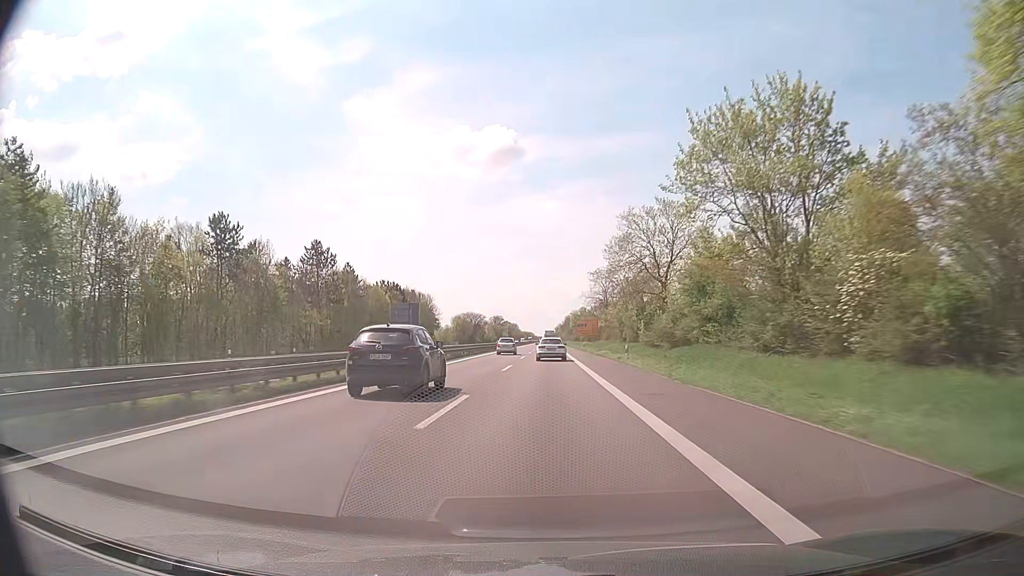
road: trunk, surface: asphalt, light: Day
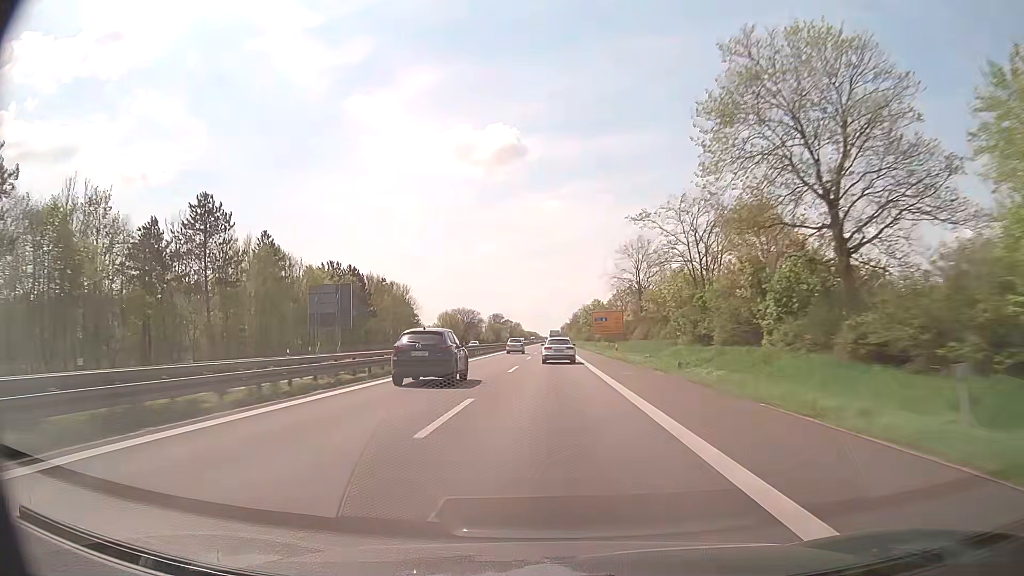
(0.0, +39.1) m; 0°
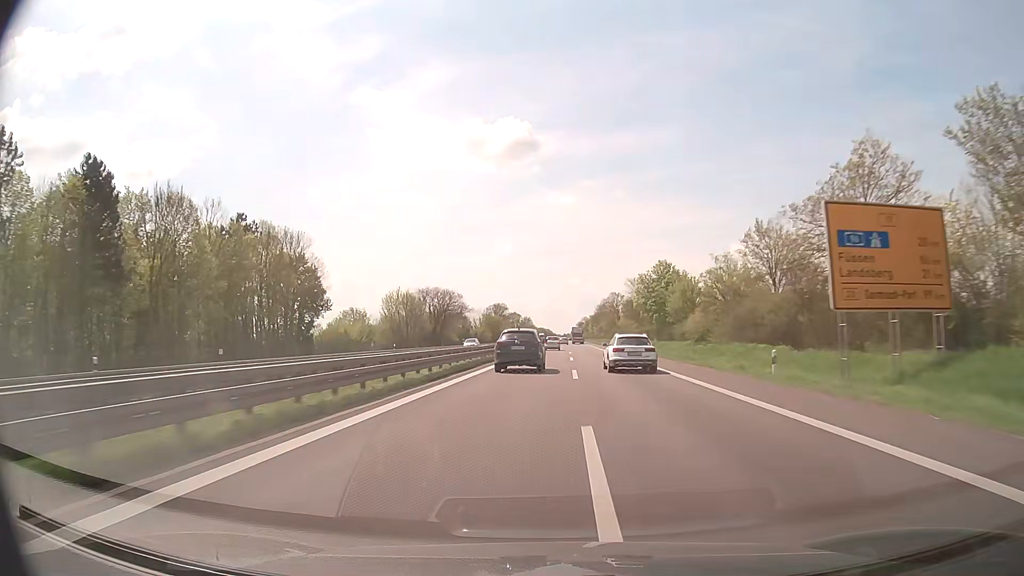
(-1.5, +79.5) m; -1°
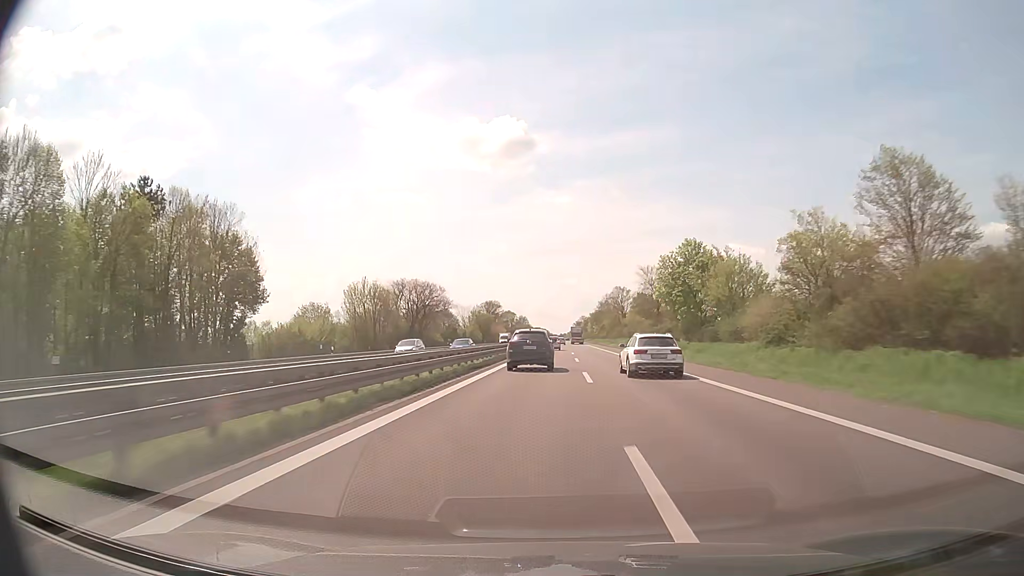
(0.0, +19.9) m; 0°
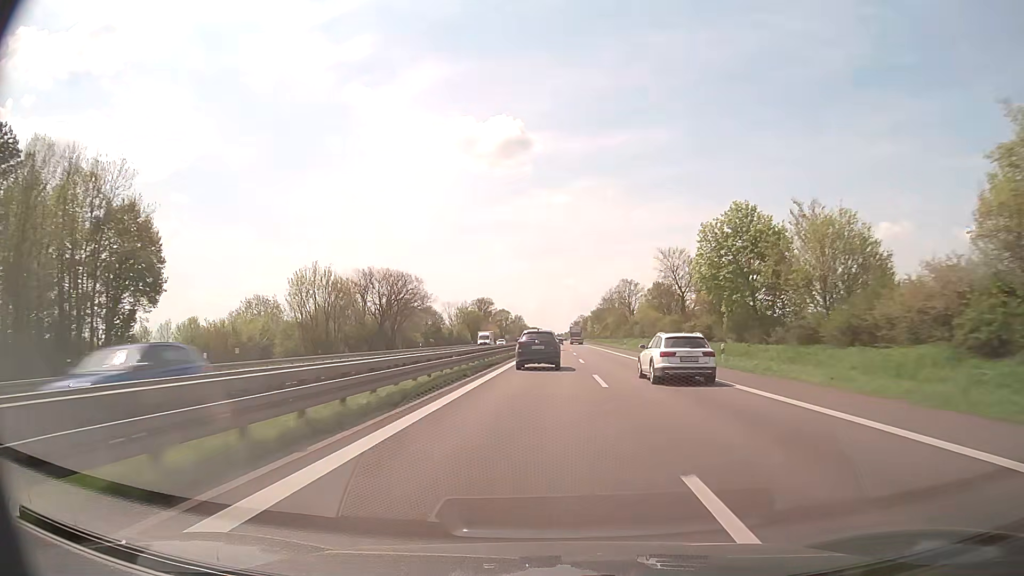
(+0.1, +19.9) m; 0°
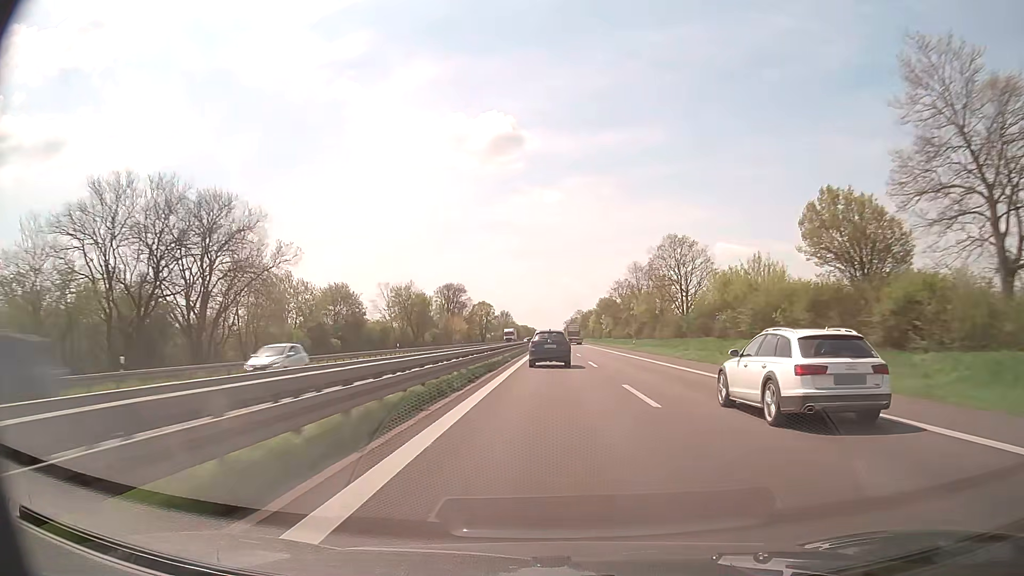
(+0.3, +59.6) m; +1°
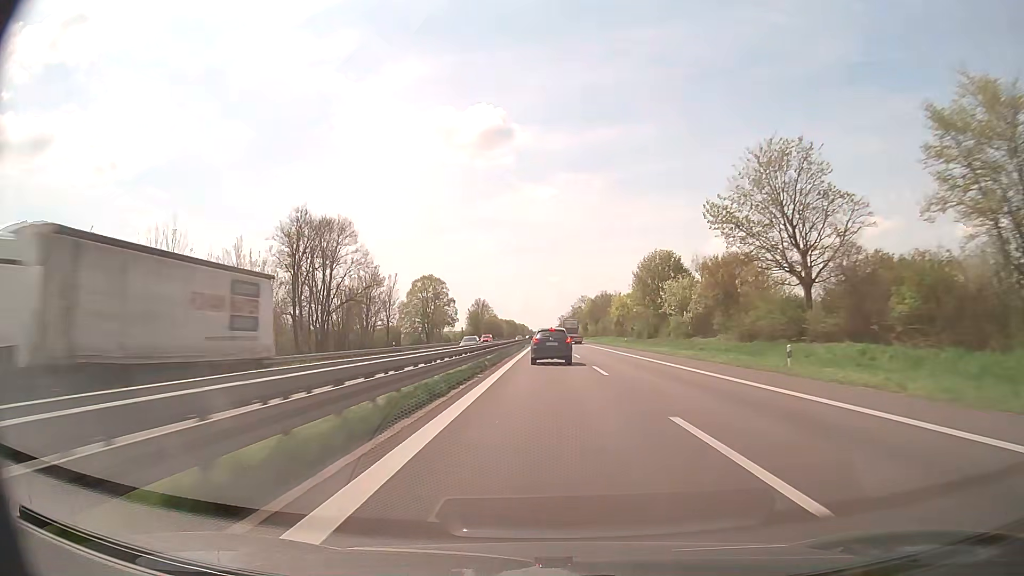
(+0.7, +98.1) m; +1°
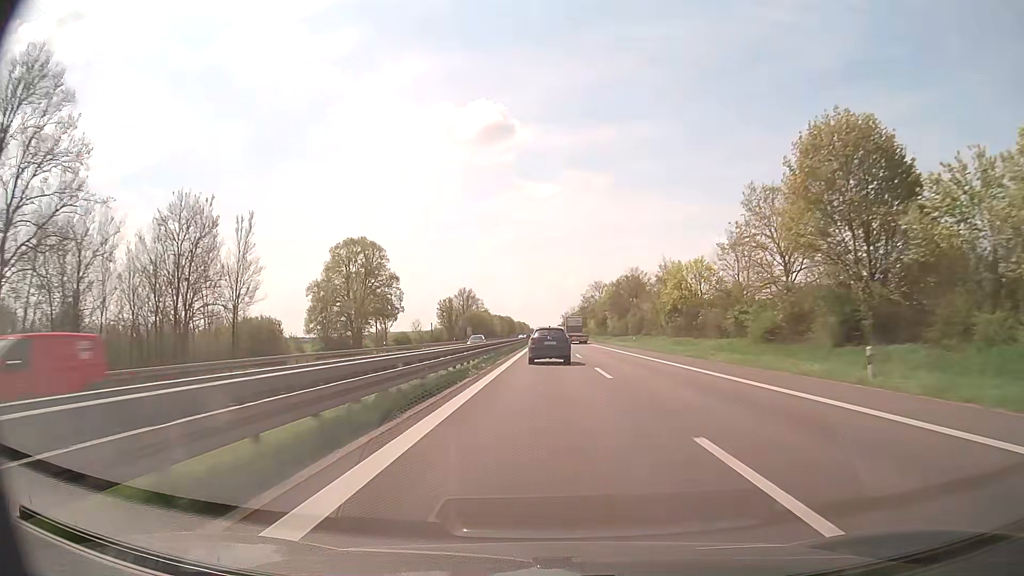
(0.0, +56.1) m; 0°
(0, +10) (0, +20) (0, +30) (0, +40) (0, +50) (0, +60) (0, +70) (0, +80) (0, +90) (0, +100) m
